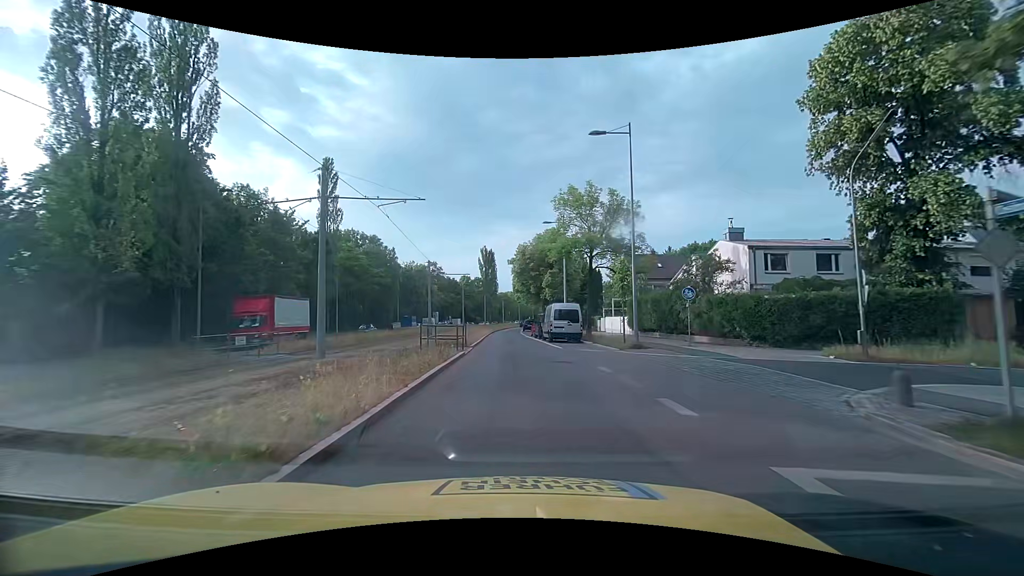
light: Day
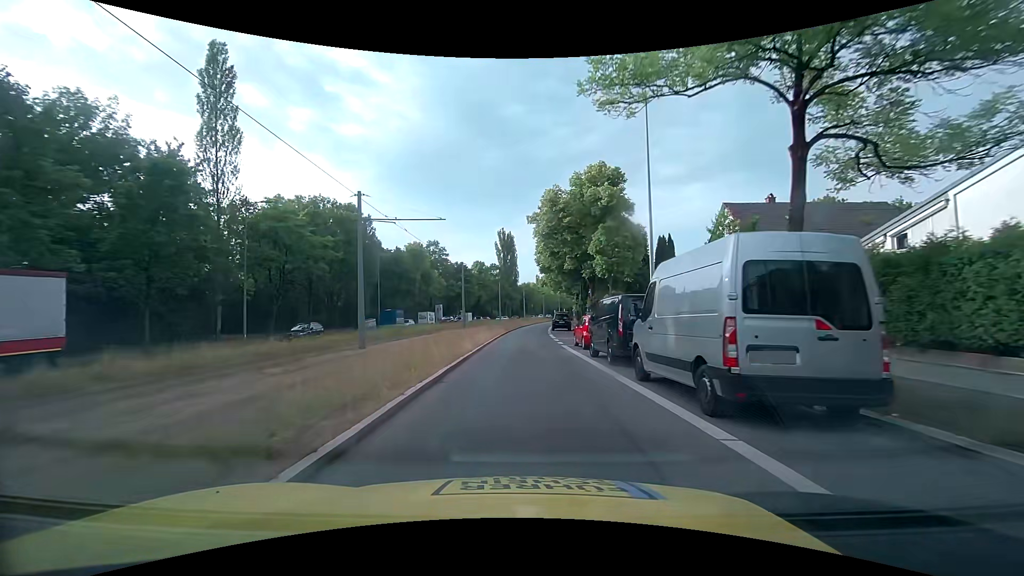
(-0.4, +24.9) m; -2°
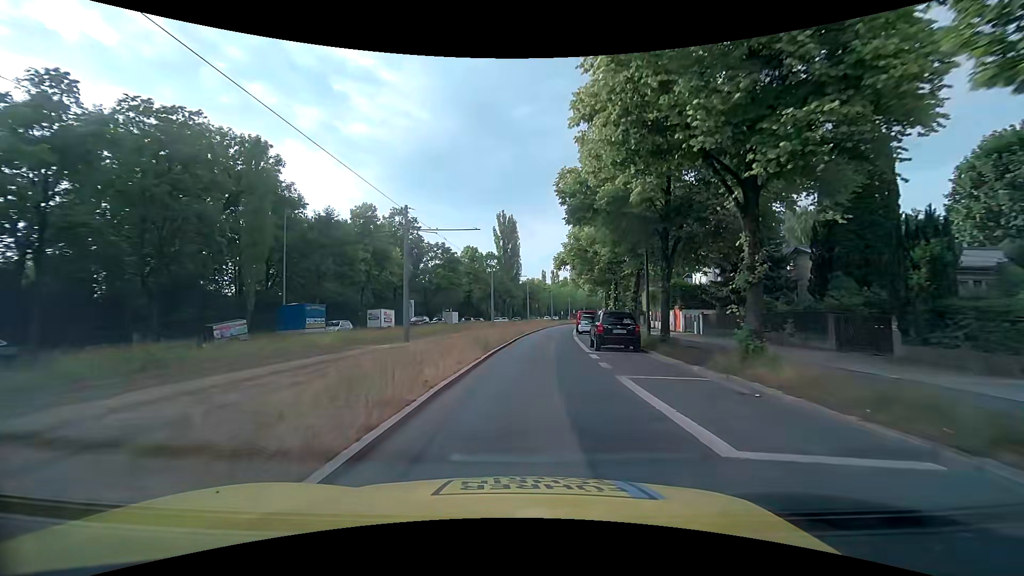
(-0.1, +26.8) m; -1°
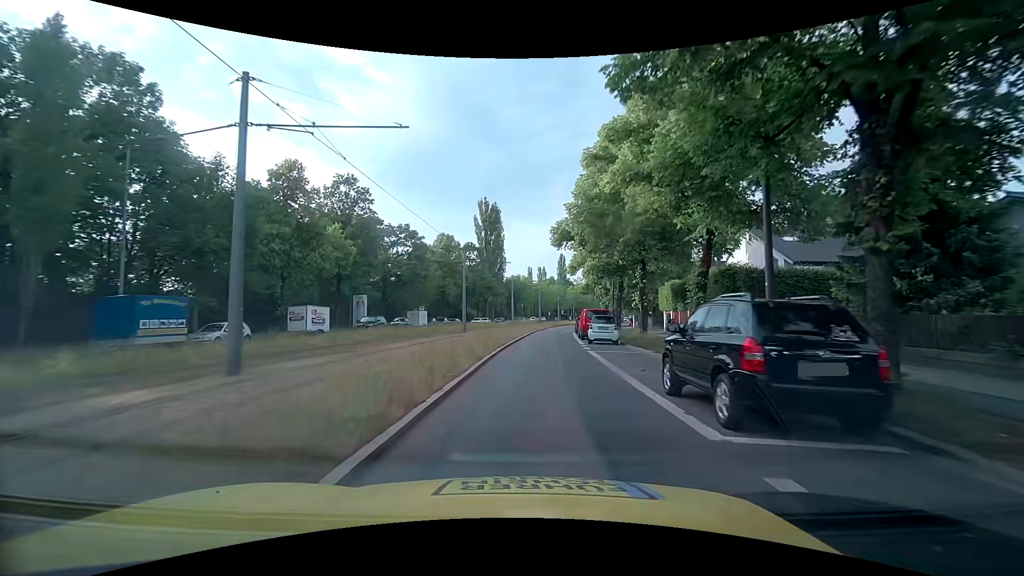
(+0.2, +14.1) m; +2°
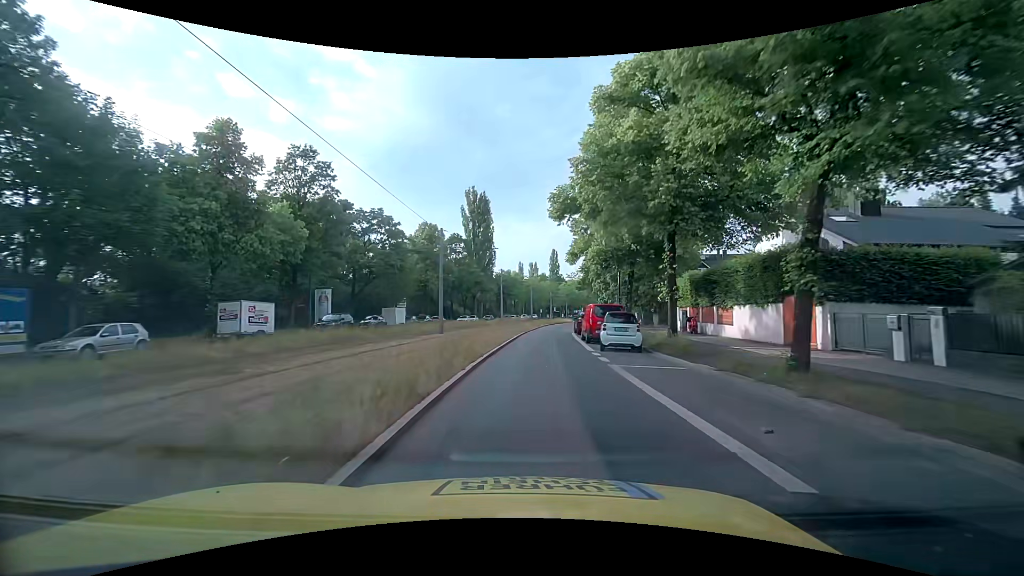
(+0.1, +7.1) m; +2°
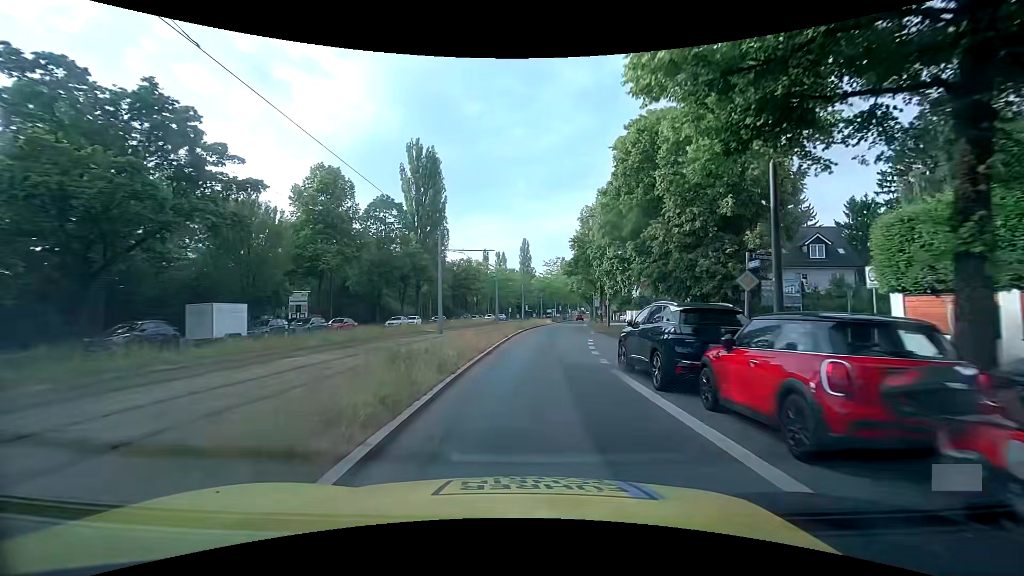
(+0.5, +27.3) m; +2°
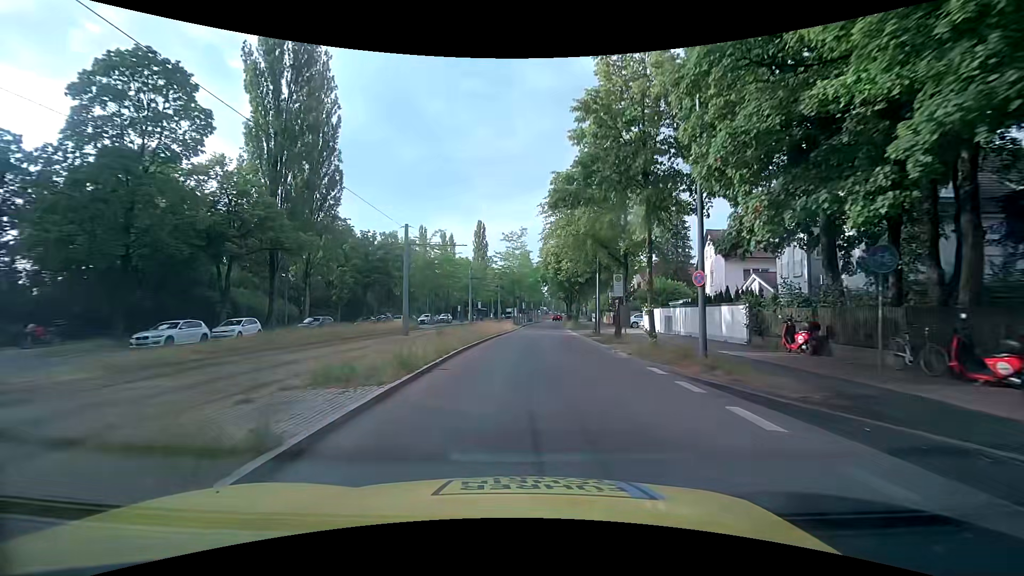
(+1.6, +31.5) m; +5°
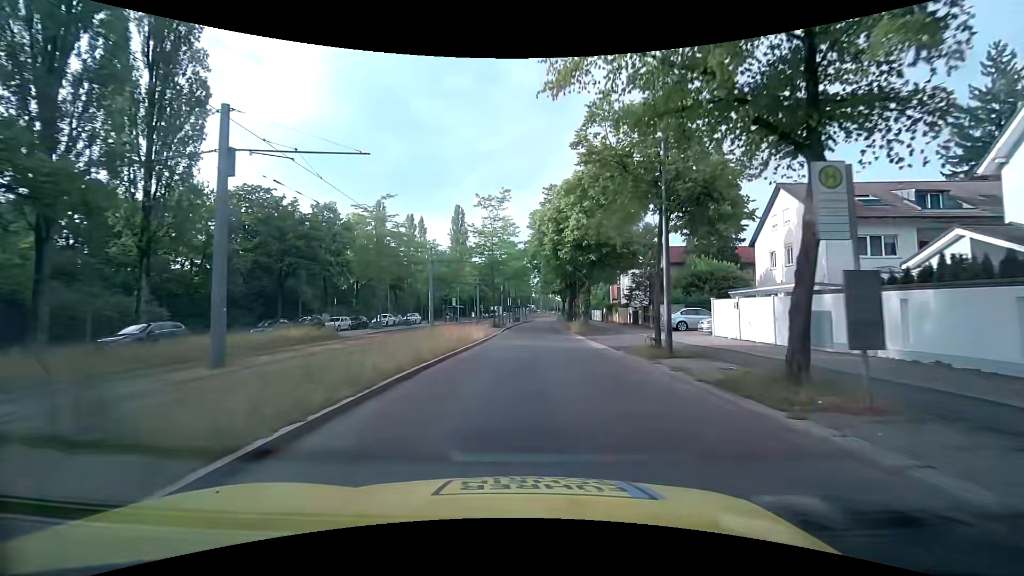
(+0.3, +18.2) m; +1°
(0, +10) (0, +20) (+1, +30) (+1, +40) (+2, +50) (+2, +60) (+3, +70) (+4, +80) (+4, +90) (+5, +100) m
